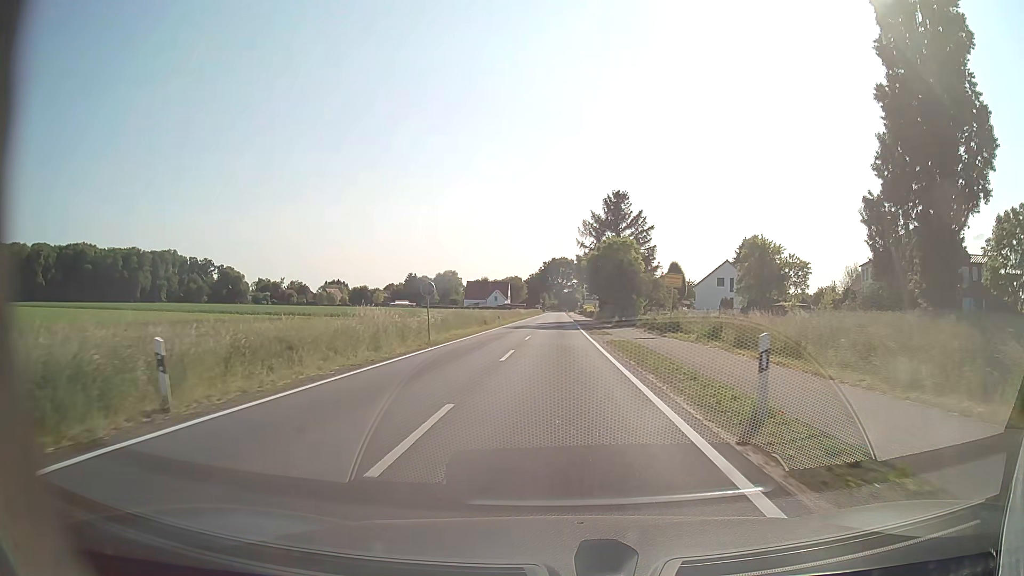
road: tertiary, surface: asphalt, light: Day
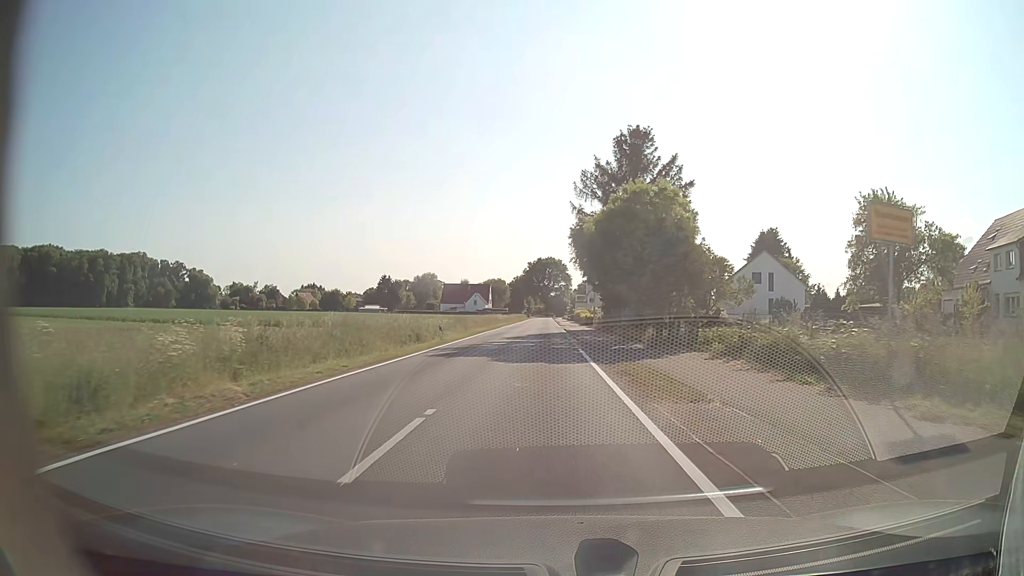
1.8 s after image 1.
(+0.3, +24.0) m; +2°
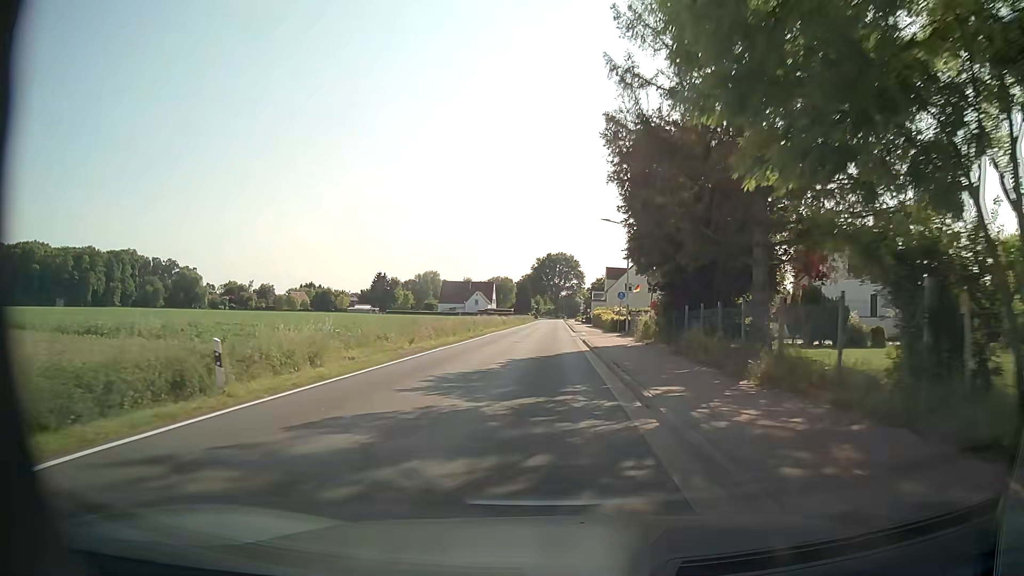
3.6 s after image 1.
(-0.2, +23.8) m; -1°
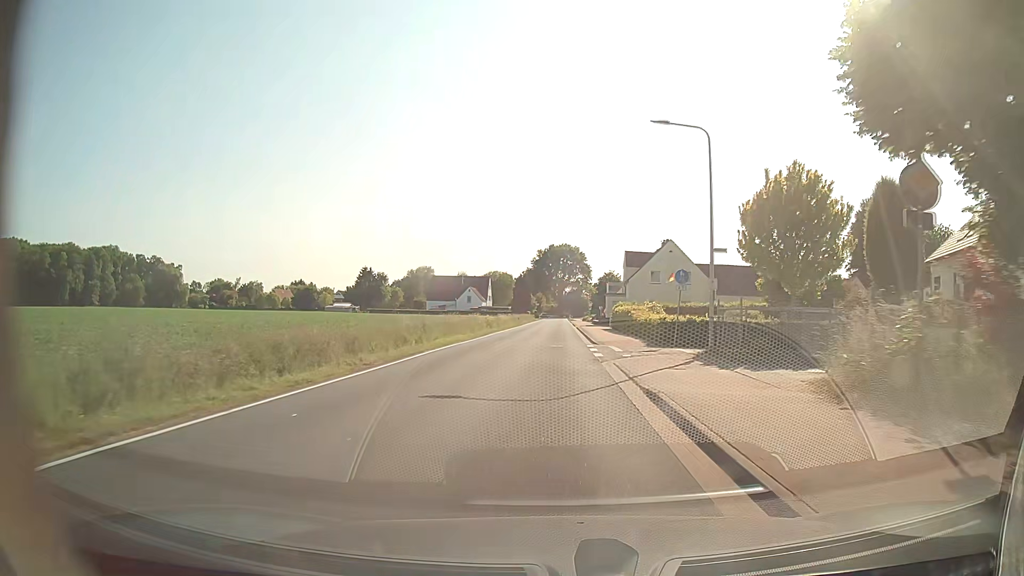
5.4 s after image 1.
(-0.1, +23.3) m; 0°
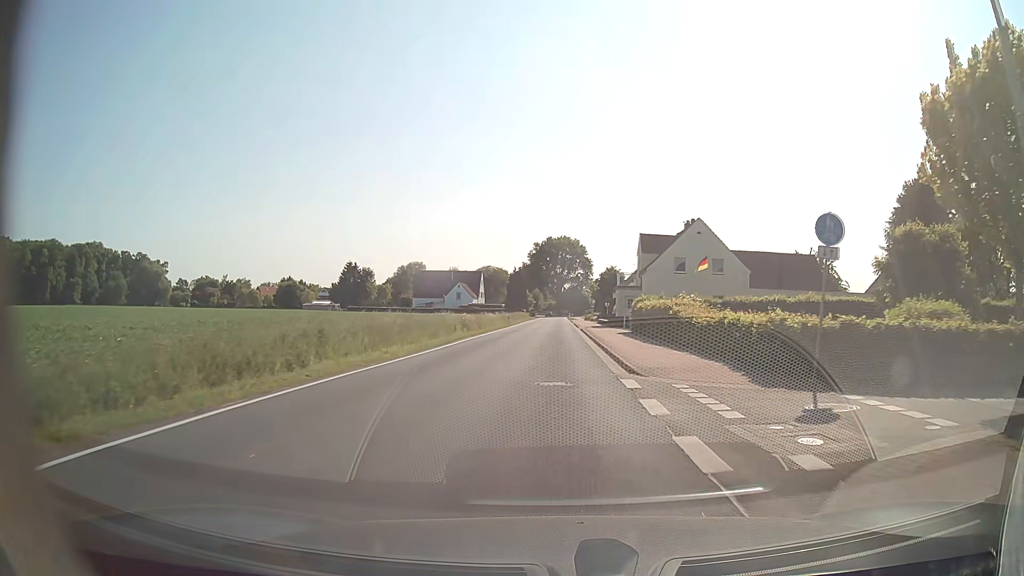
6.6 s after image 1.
(+0.1, +15.4) m; 0°
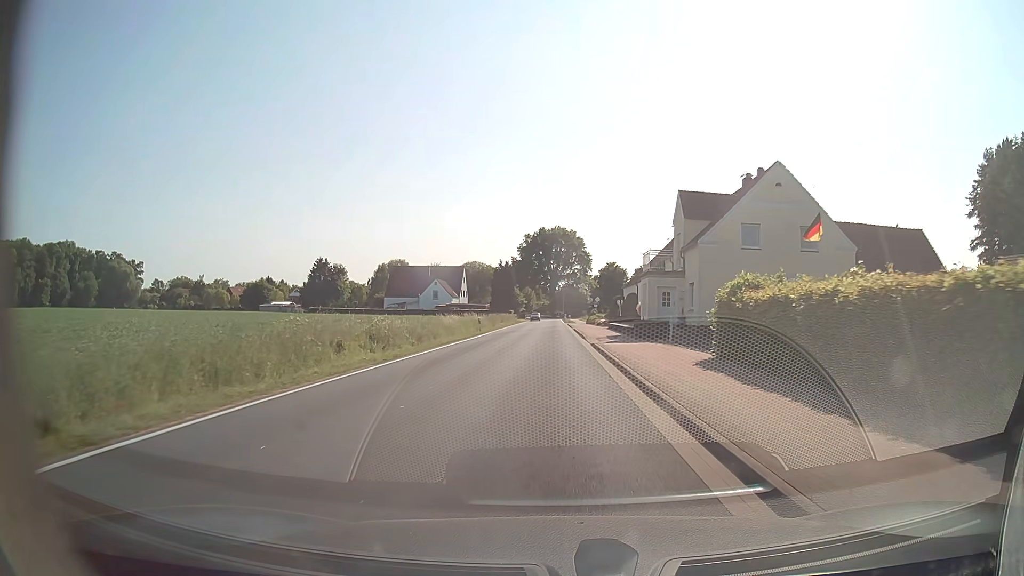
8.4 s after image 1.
(+0.1, +22.7) m; 0°
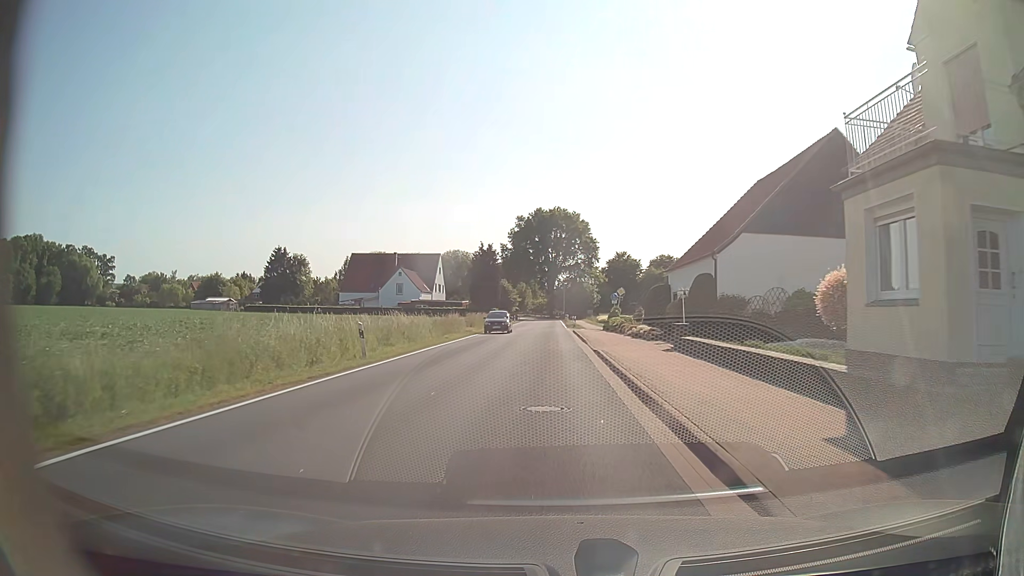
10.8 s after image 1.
(+0.1, +29.7) m; 0°
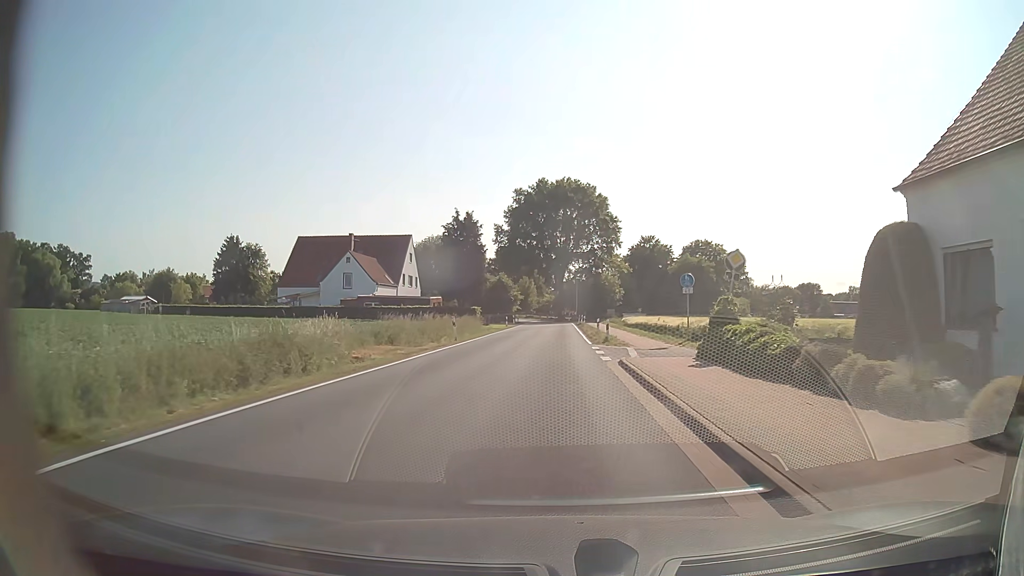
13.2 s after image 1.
(-0.3, +29.7) m; -1°
(0, +10) (0, +20) (0, +30) (0, +40) (0, +50) (+1, +60) (+1, +70) (+1, +80) (0, +90) (-1, +100) m
